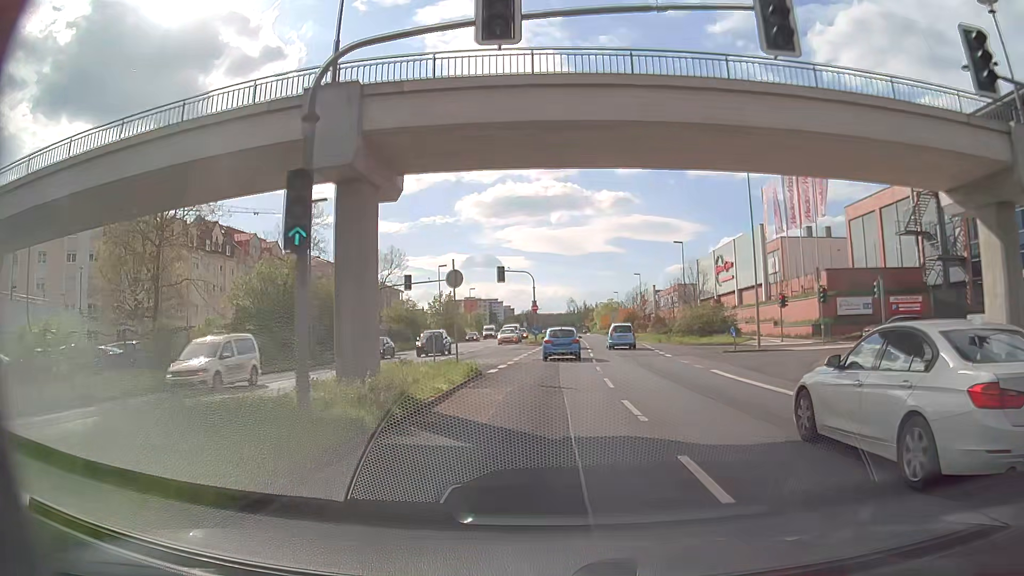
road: primary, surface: asphalt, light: Day
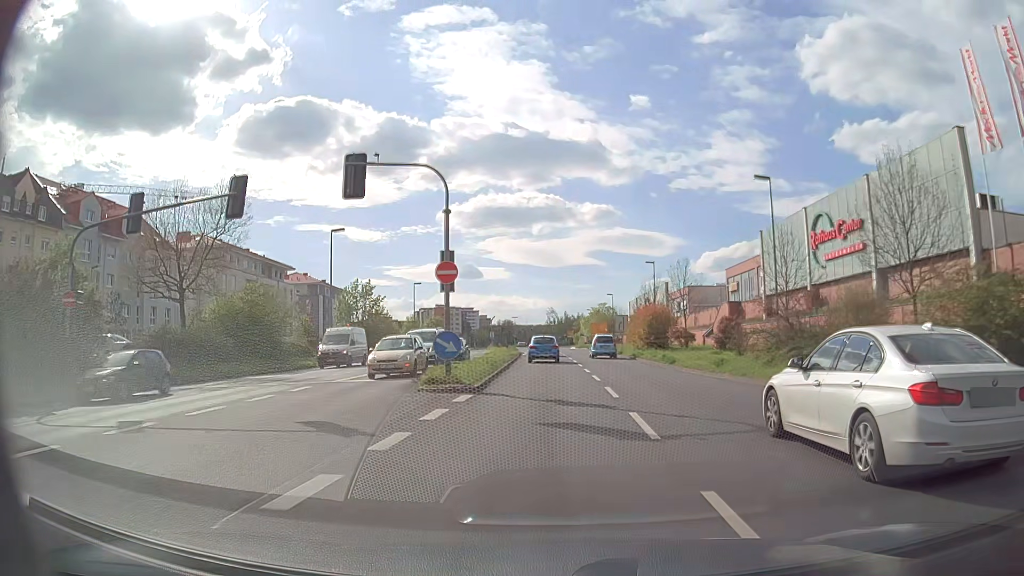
(+0.7, +37.3) m; +2°
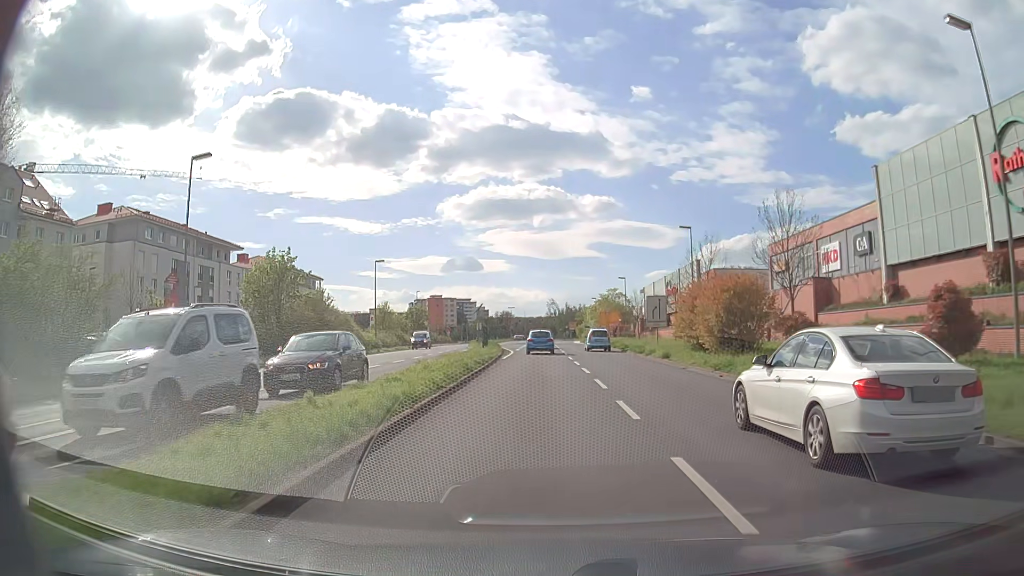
(0.0, +22.1) m; 0°
(0, +10) (0, +20) (0, +30) (0, +40) (0, +50) (0, +60) (+1, +70) (+1, +80) (+2, +90) (+2, +100) m
